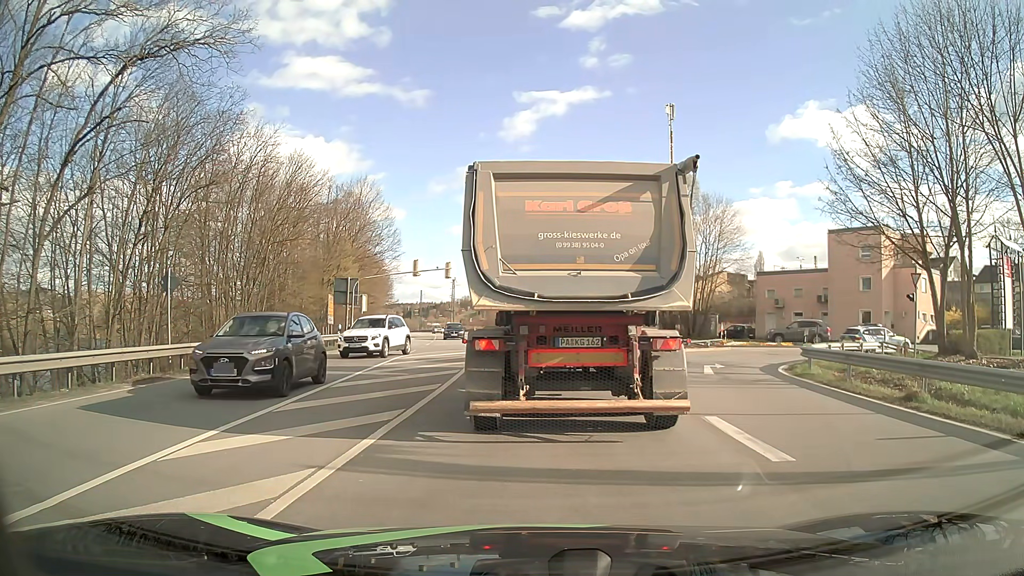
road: primary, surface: asphalt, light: Day
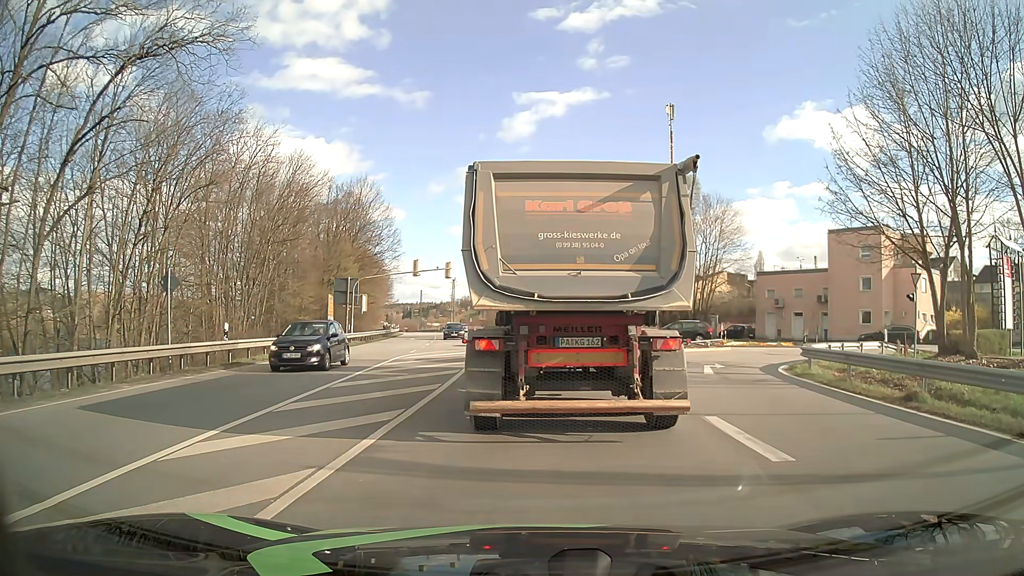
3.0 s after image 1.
(0.0, 0.0) m; 0°
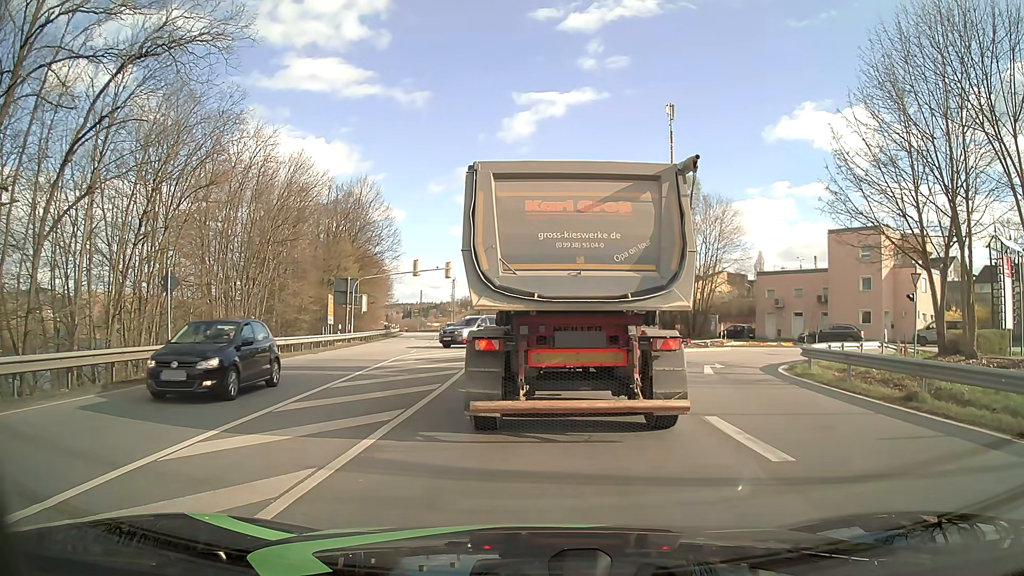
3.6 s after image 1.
(0.0, 0.0) m; 0°
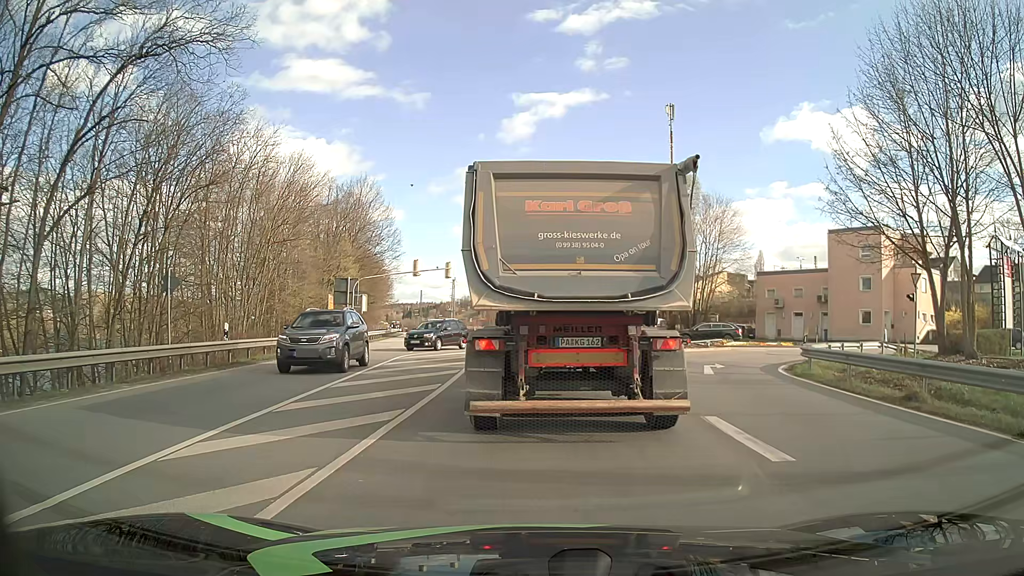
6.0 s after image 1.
(0.0, 0.0) m; 0°
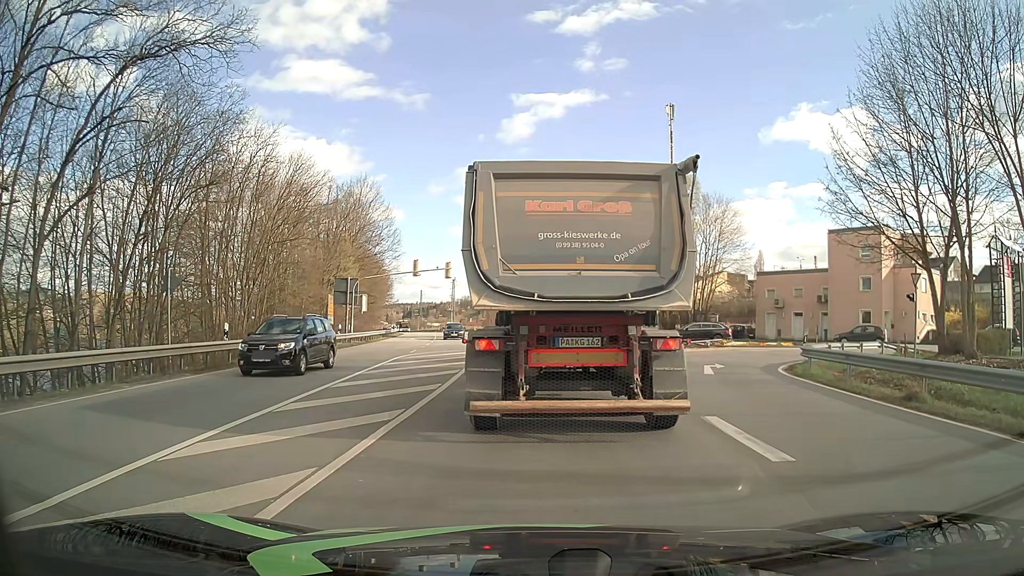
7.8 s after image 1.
(0.0, 0.0) m; 0°
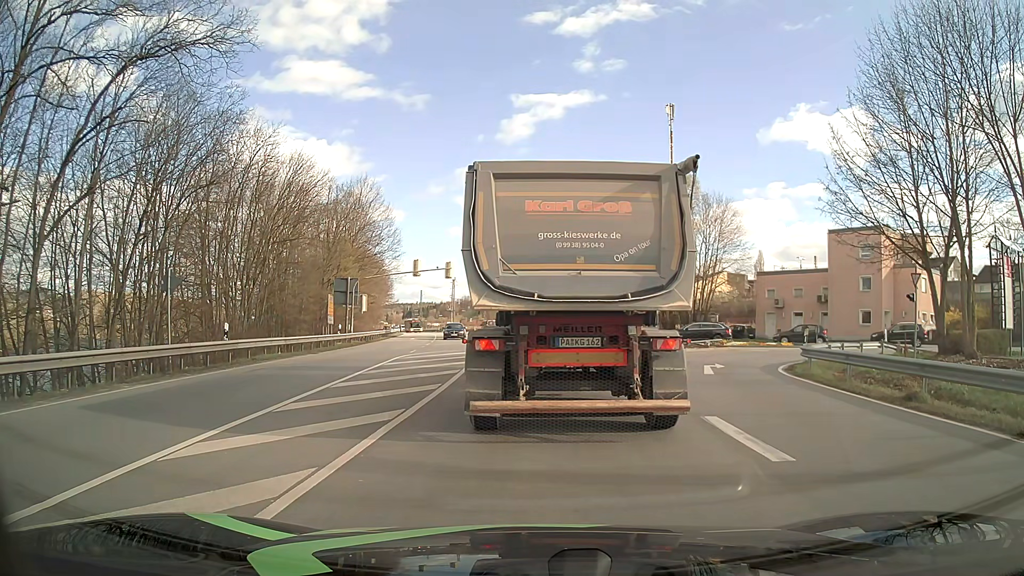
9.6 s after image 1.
(0.0, 0.0) m; 0°
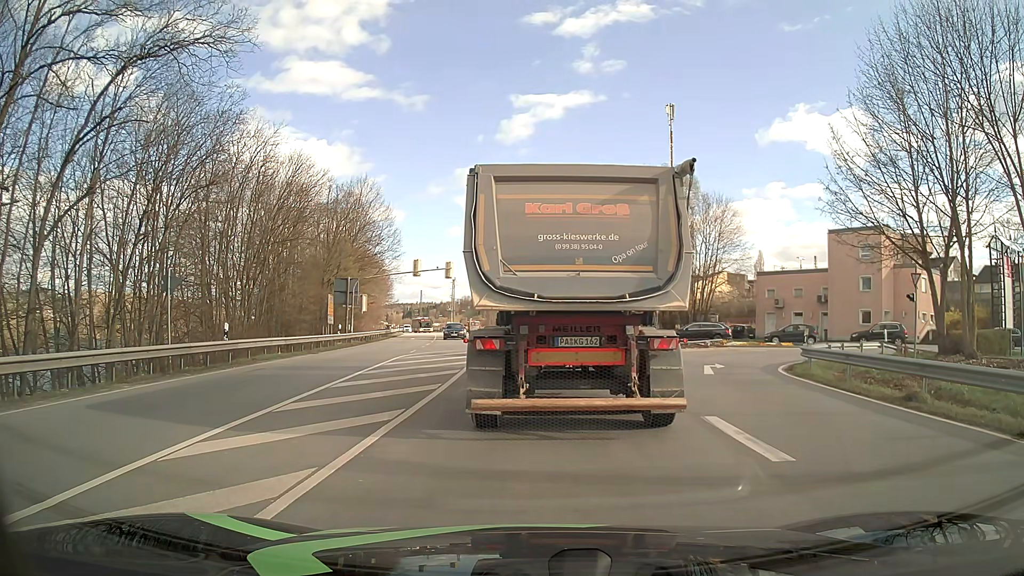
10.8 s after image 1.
(0.0, 0.0) m; 0°
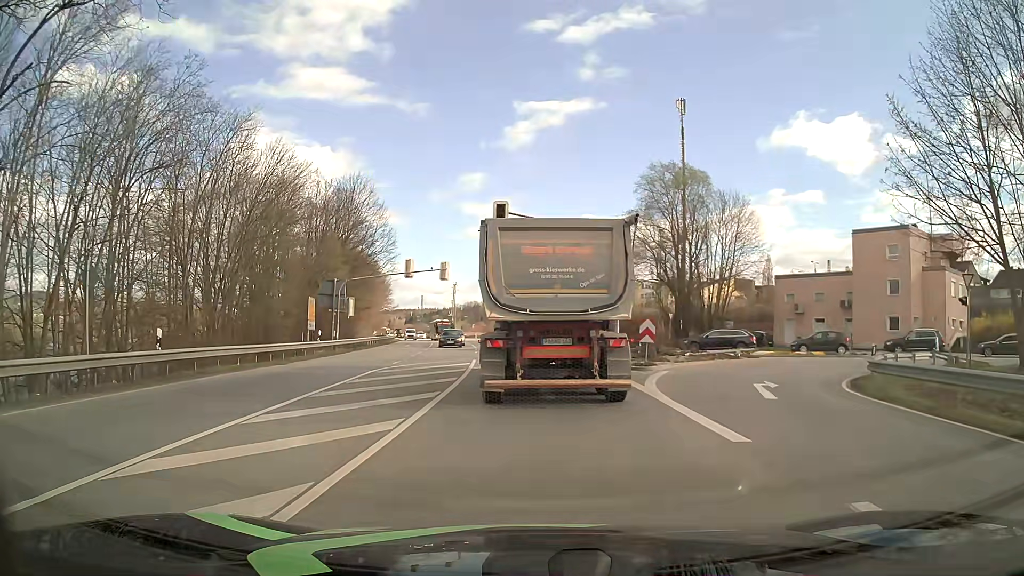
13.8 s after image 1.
(+0.1, +4.8) m; +2°
(0, +10) (0, +20) (-1, +30) (-1, +40) (-2, +50) (-3, +60) (-4, +70) (-6, +80) (-7, +90) (-9, +99) m
